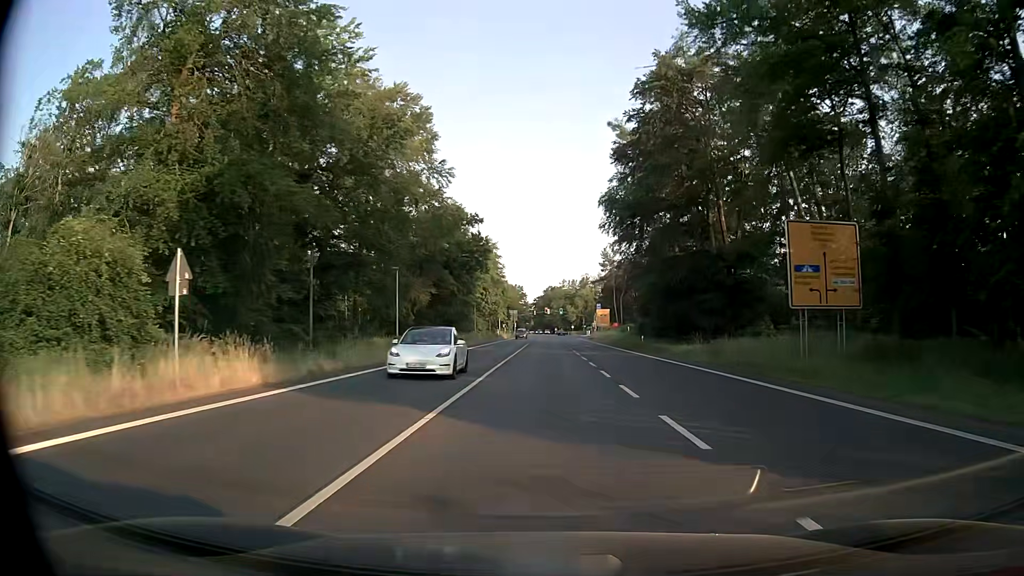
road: primary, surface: asphalt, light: Day
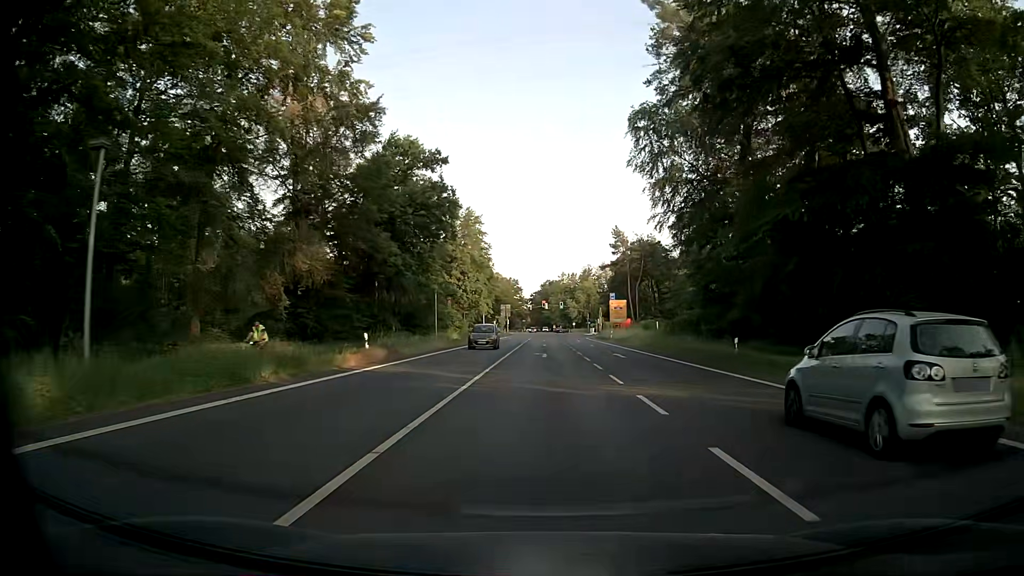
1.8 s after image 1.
(+0.1, +27.4) m; +1°
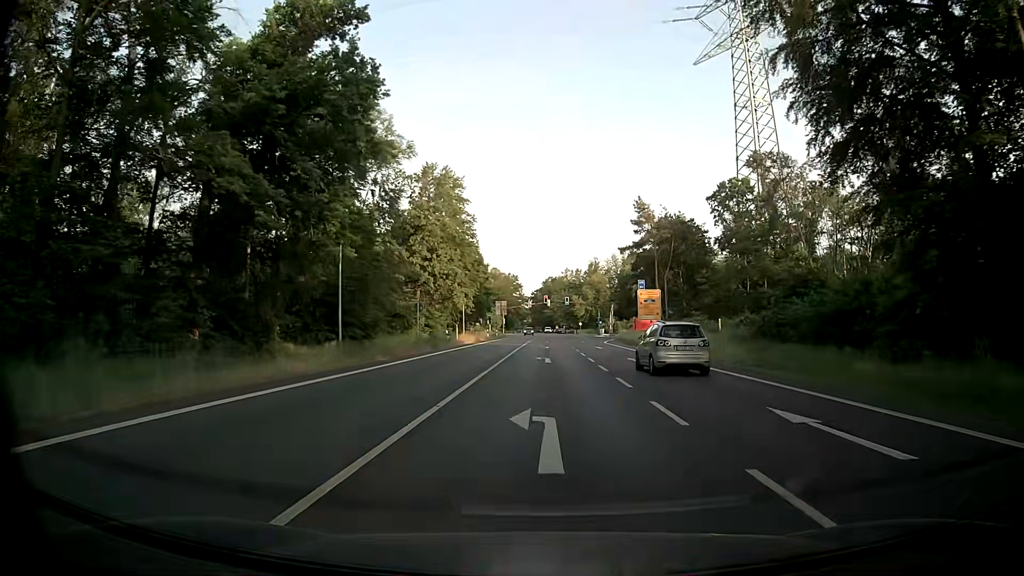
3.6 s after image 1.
(-0.2, +25.5) m; -1°
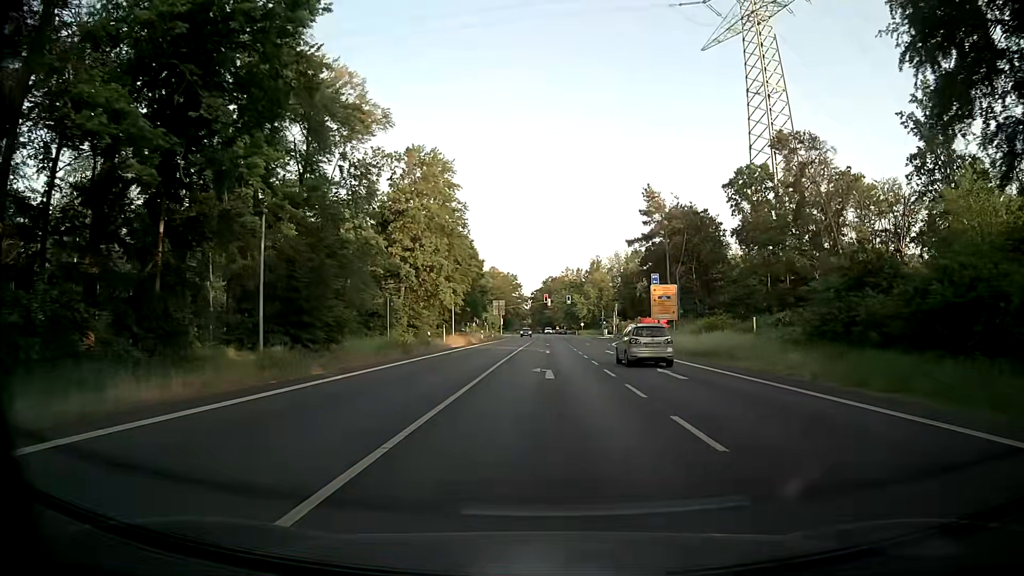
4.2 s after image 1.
(0.0, +8.0) m; 0°
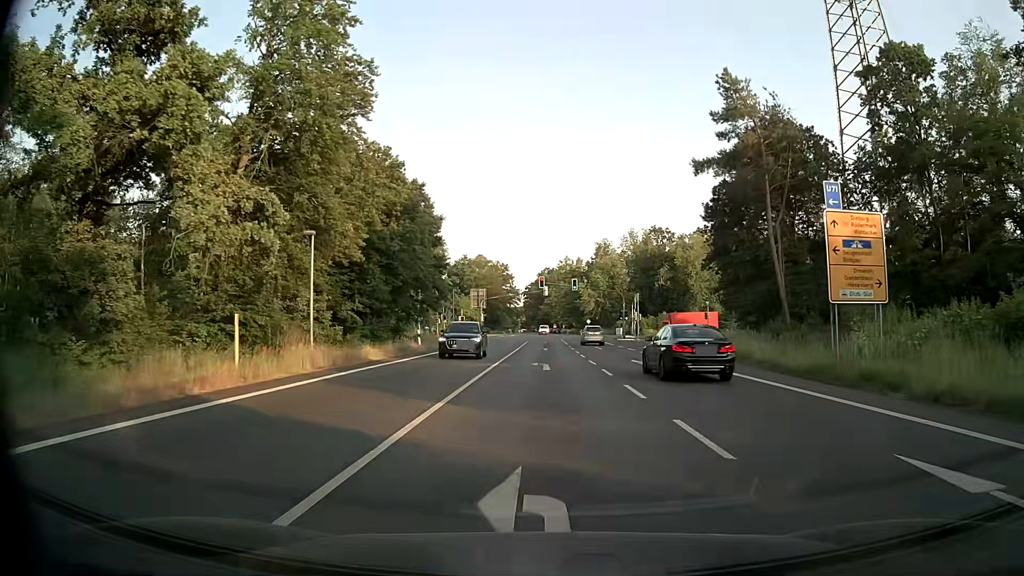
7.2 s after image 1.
(+0.4, +36.7) m; +1°
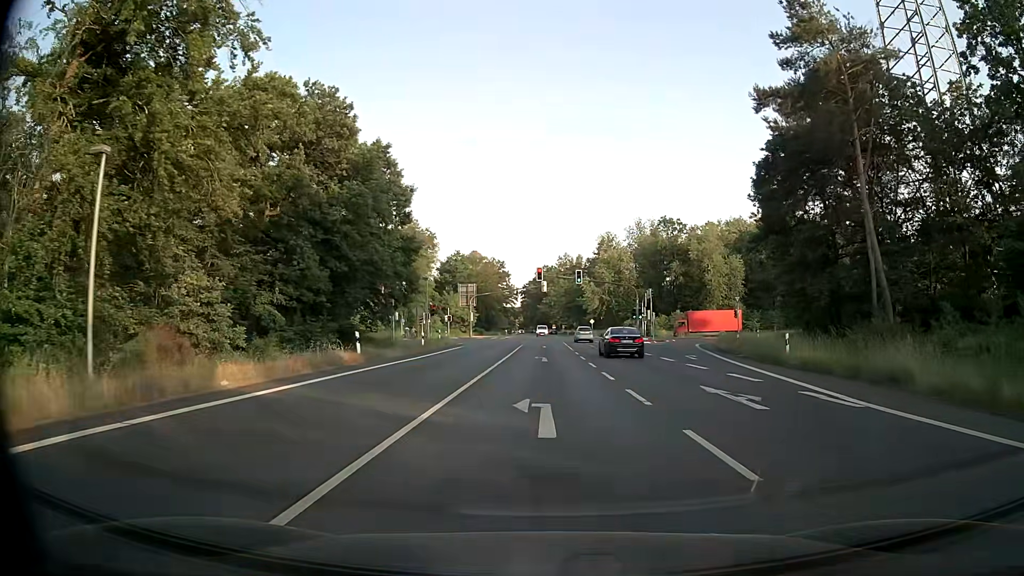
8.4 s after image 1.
(0.0, +13.1) m; 0°
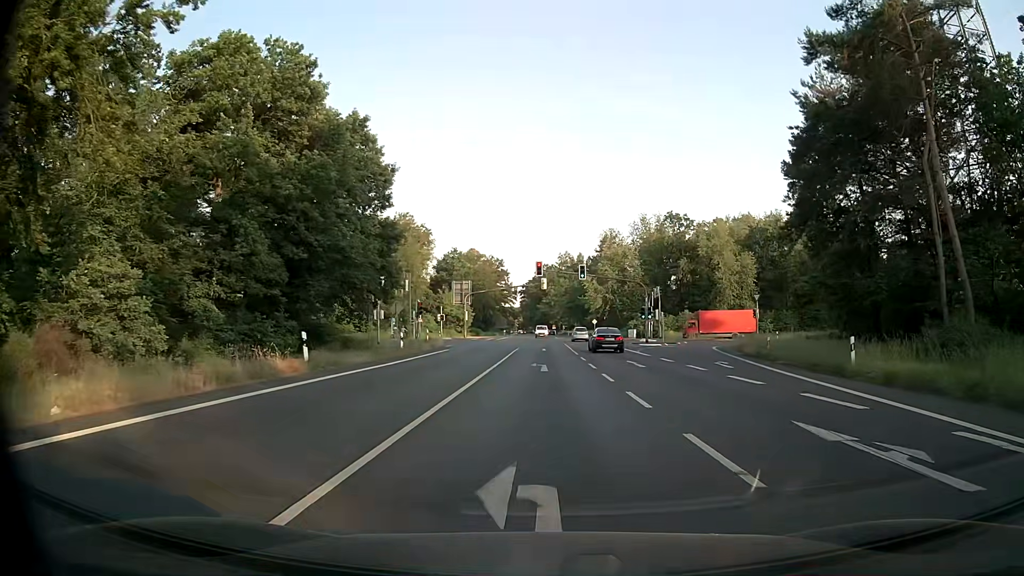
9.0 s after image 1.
(0.0, +6.2) m; 0°
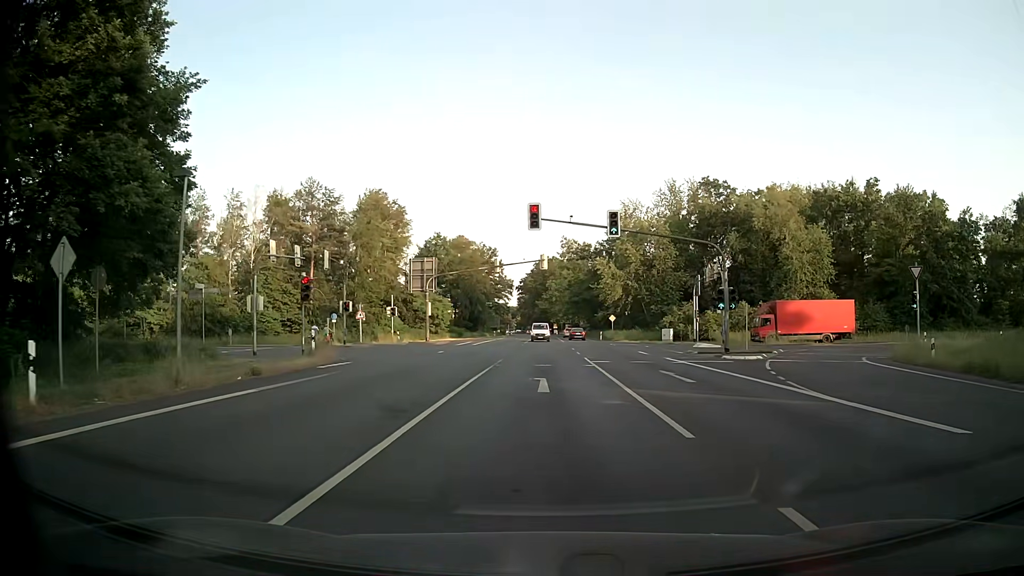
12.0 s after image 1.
(+0.2, +27.8) m; +1°
